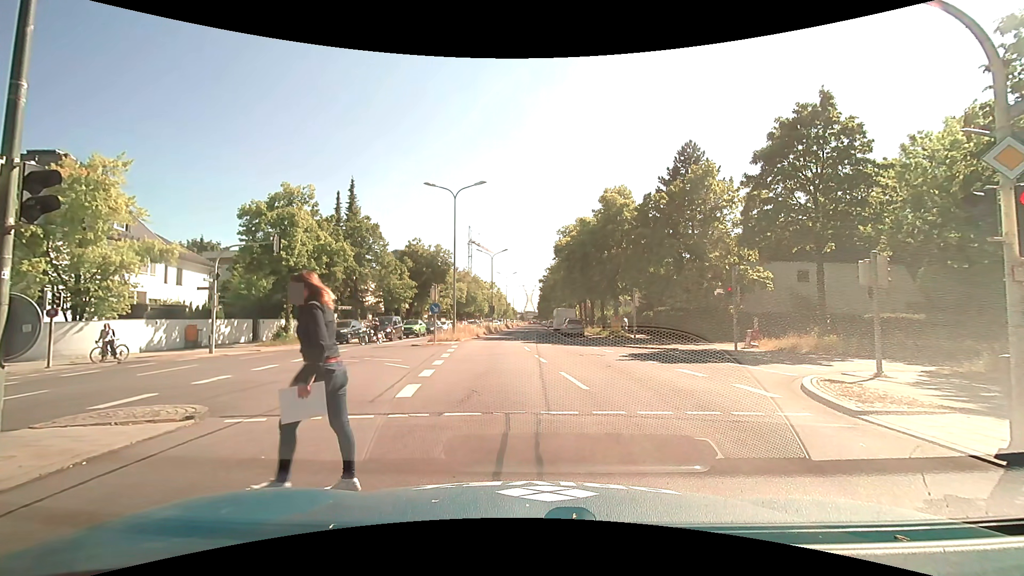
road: primary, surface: asphalt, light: Day
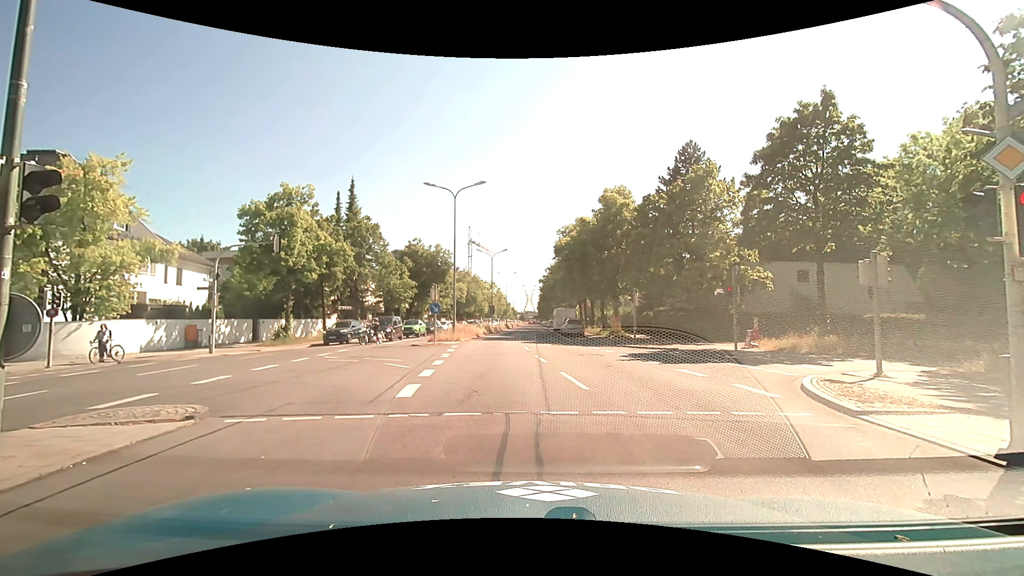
(0.0, 0.0) m; 0°
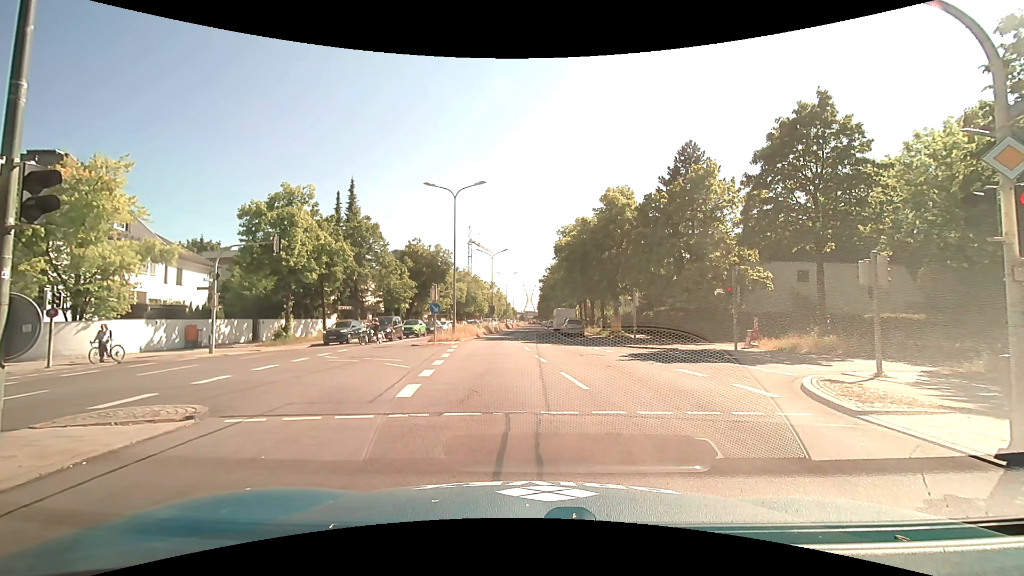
(0.0, 0.0) m; 0°
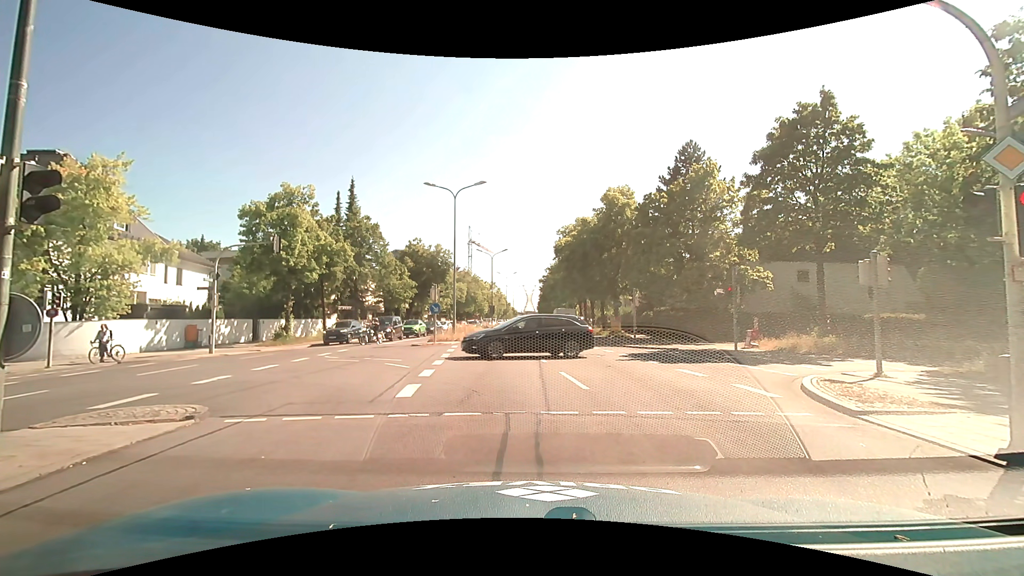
(0.0, 0.0) m; 0°
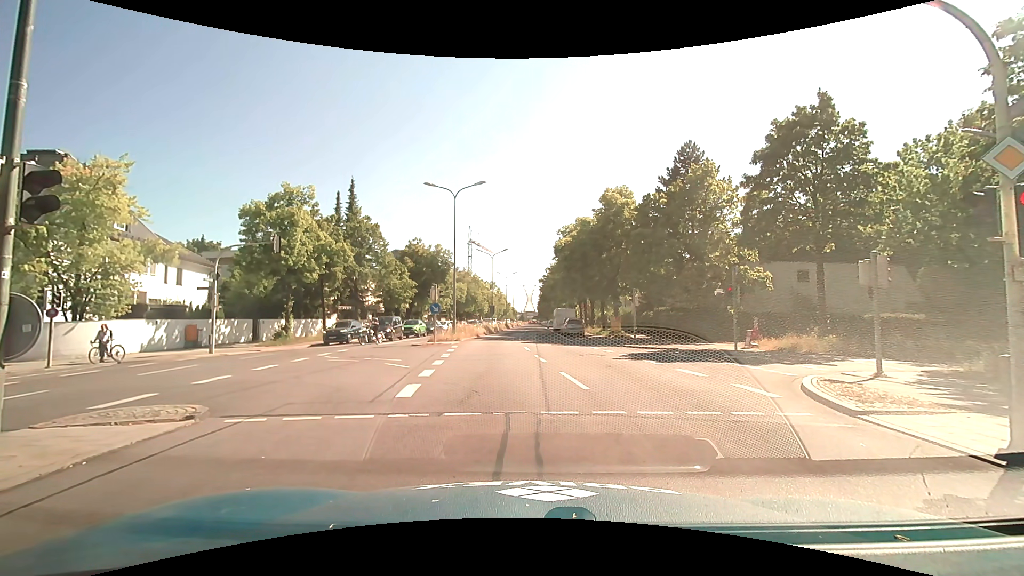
(0.0, 0.0) m; 0°
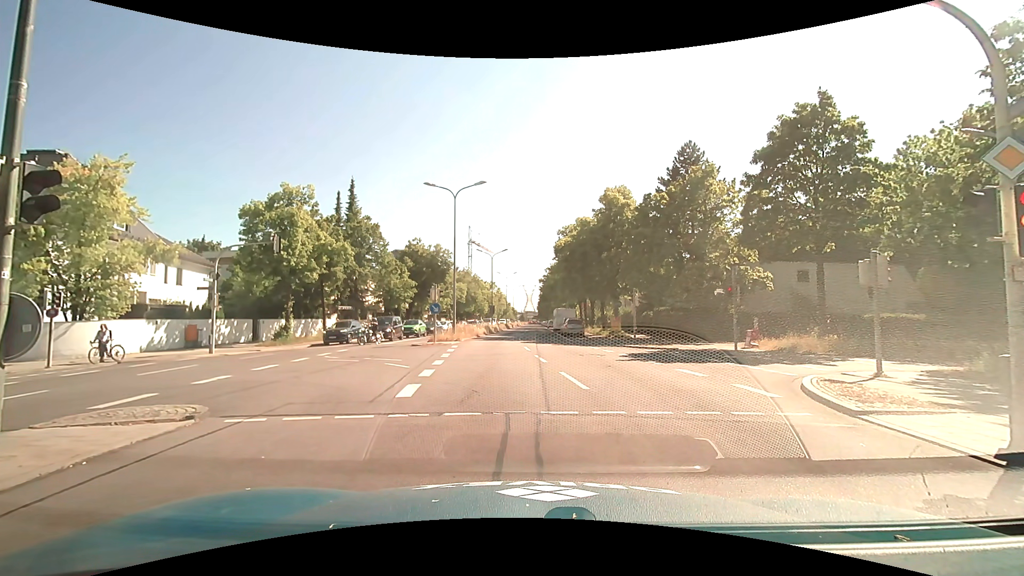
(0.0, 0.0) m; 0°
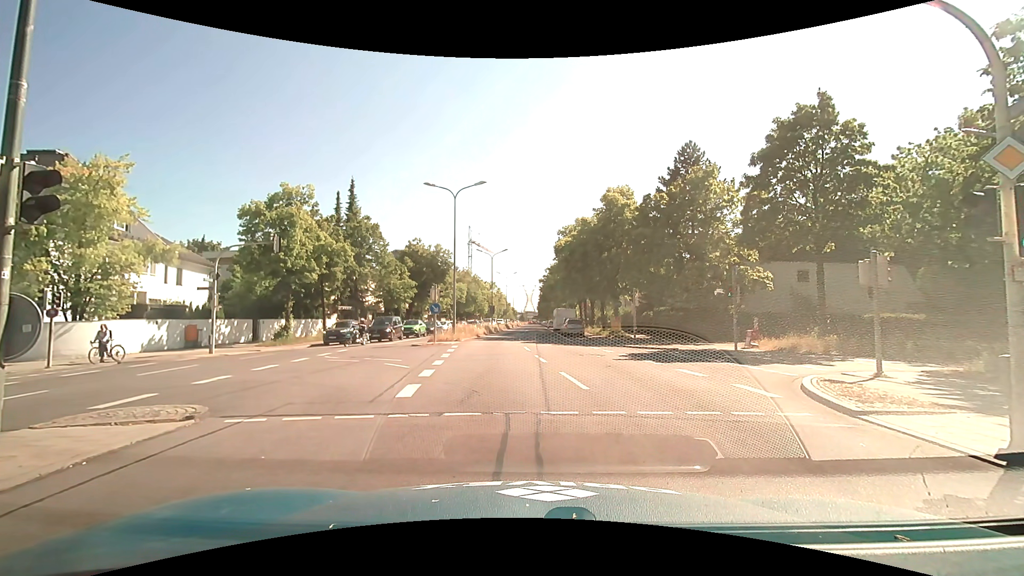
(0.0, 0.0) m; 0°
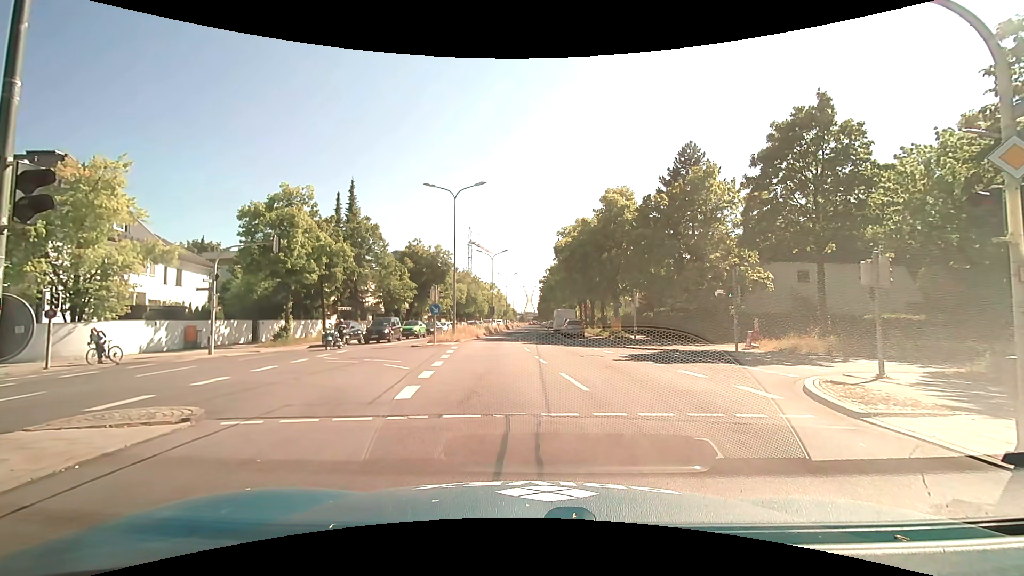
(0.0, 0.0) m; 0°
(0, +10) (-1, +20) (-2, +30) (-2, +40) (-2, +50) (-1, +60) (-1, +70) (0, +80) (0, +90) (0, +100) m
